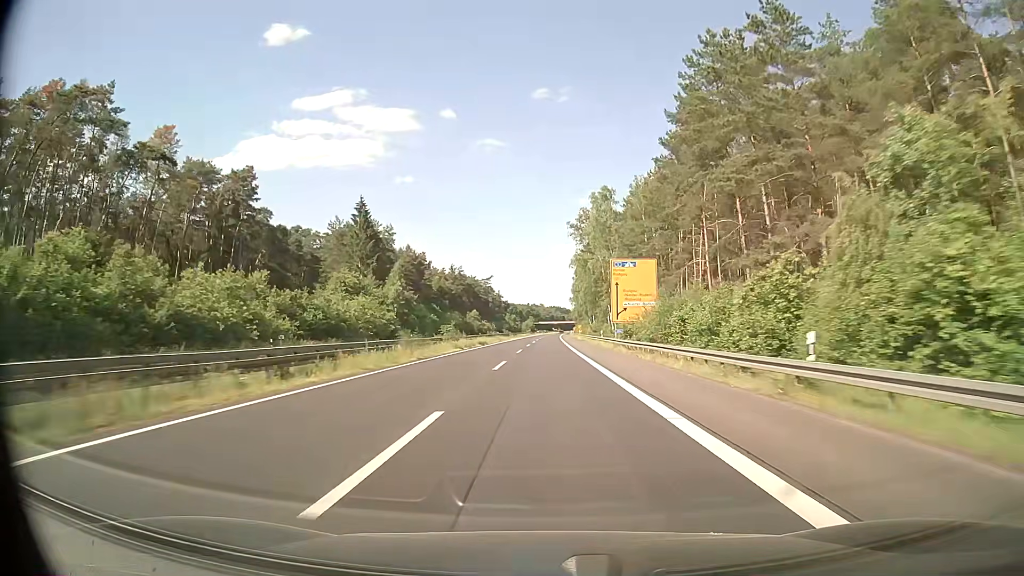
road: trunk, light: Day
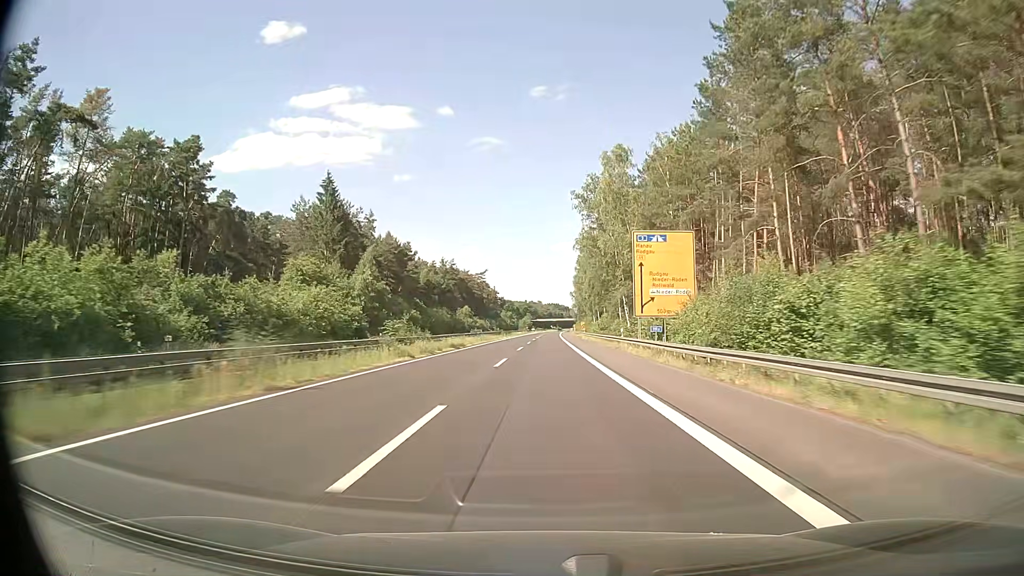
(+0.1, +17.4) m; +1°
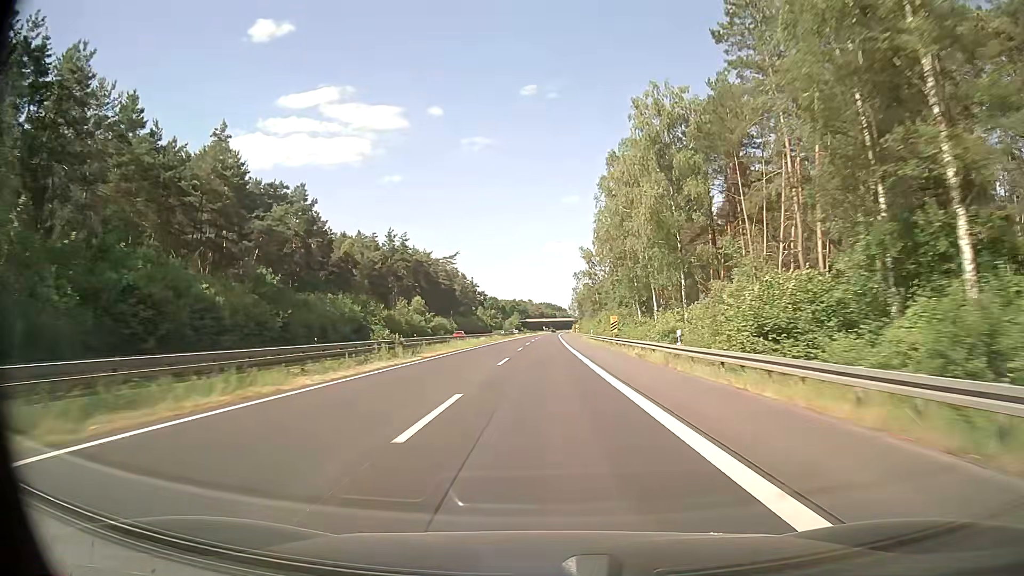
(+0.4, +69.7) m; +1°
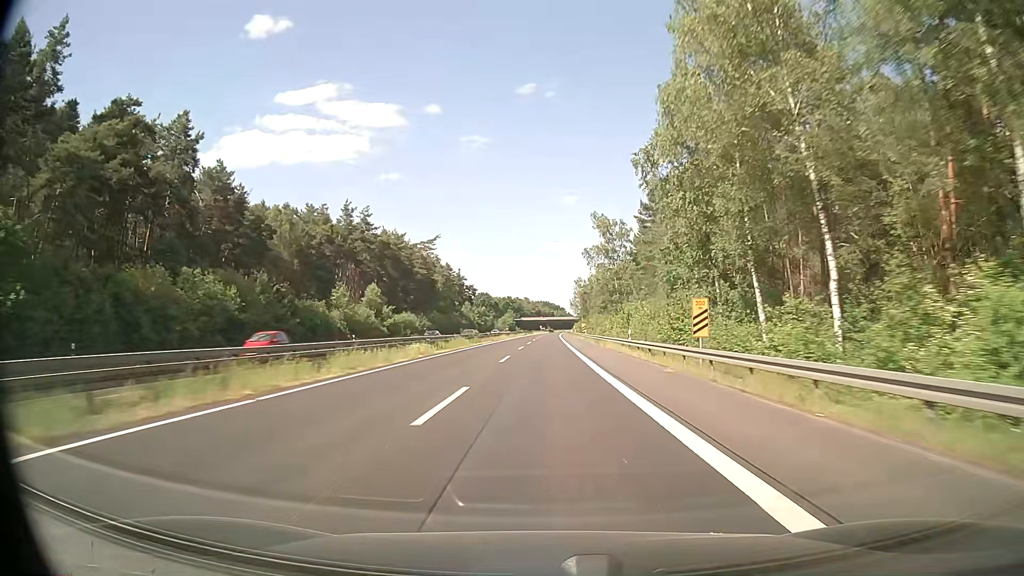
(0.0, +34.9) m; 0°
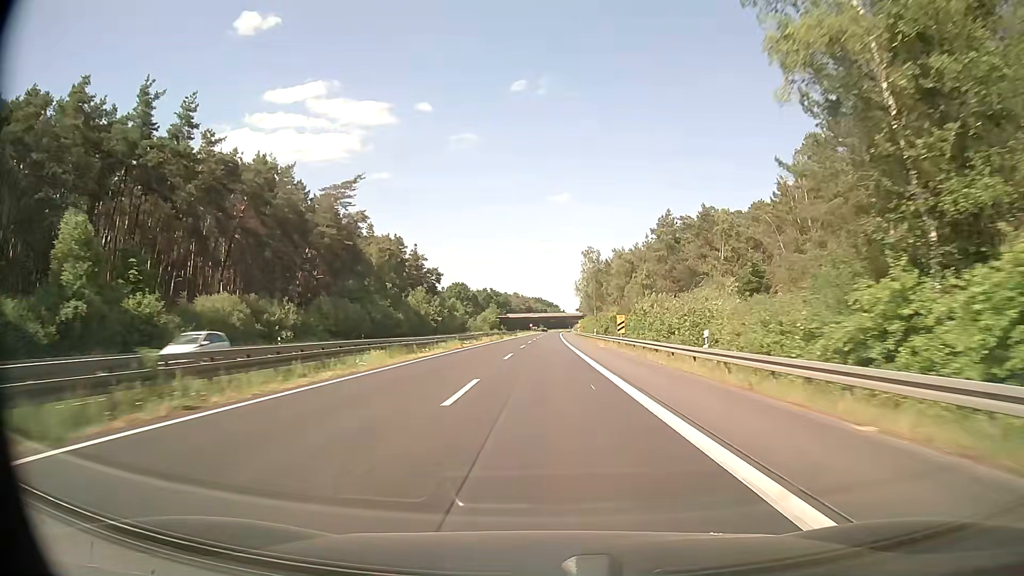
(+0.5, +69.7) m; +1°
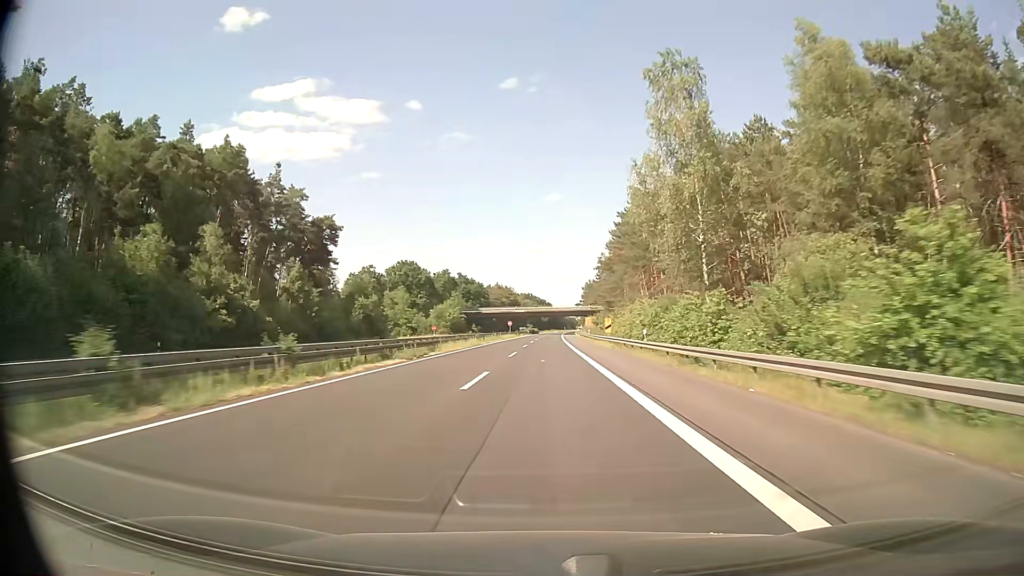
(+0.4, +87.0) m; +1°
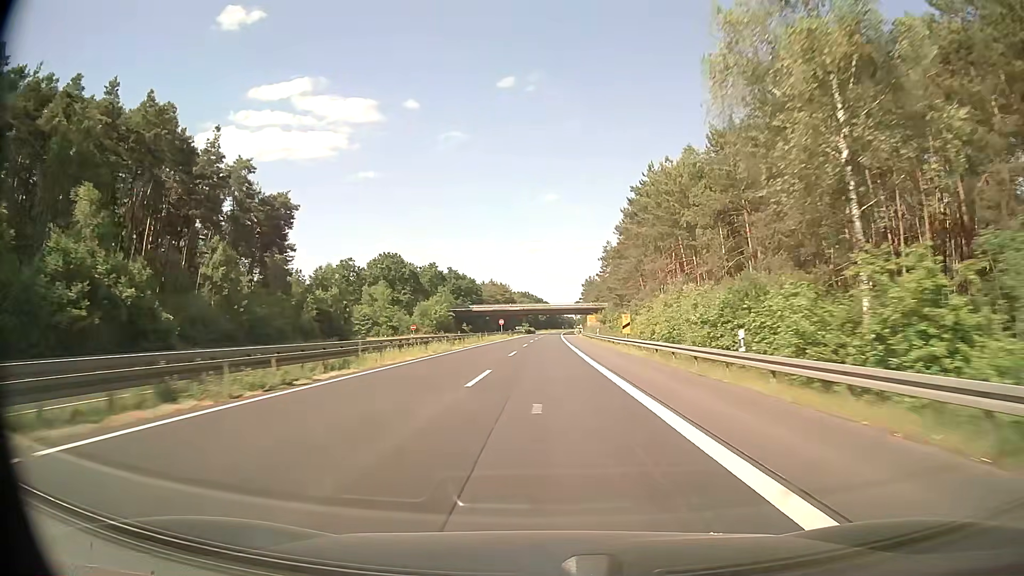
(0.0, +17.4) m; 0°
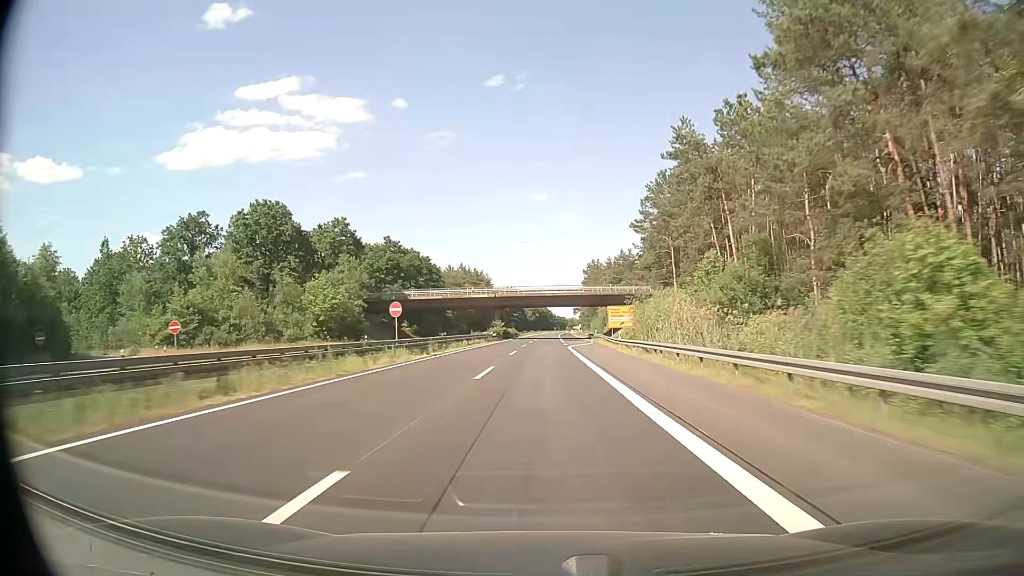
(+0.6, +69.7) m; +1°
(0, +10) (0, +20) (0, +30) (0, +40) (0, +50) (0, +60) (0, +70) (+1, +80) (+1, +90) (+1, +100) m
